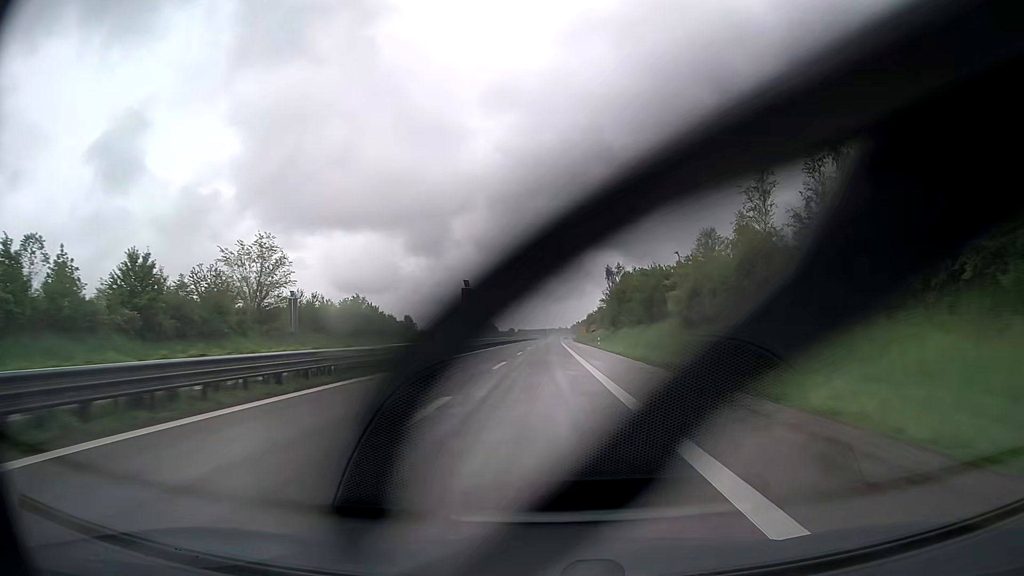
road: trunk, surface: asphalt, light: Day
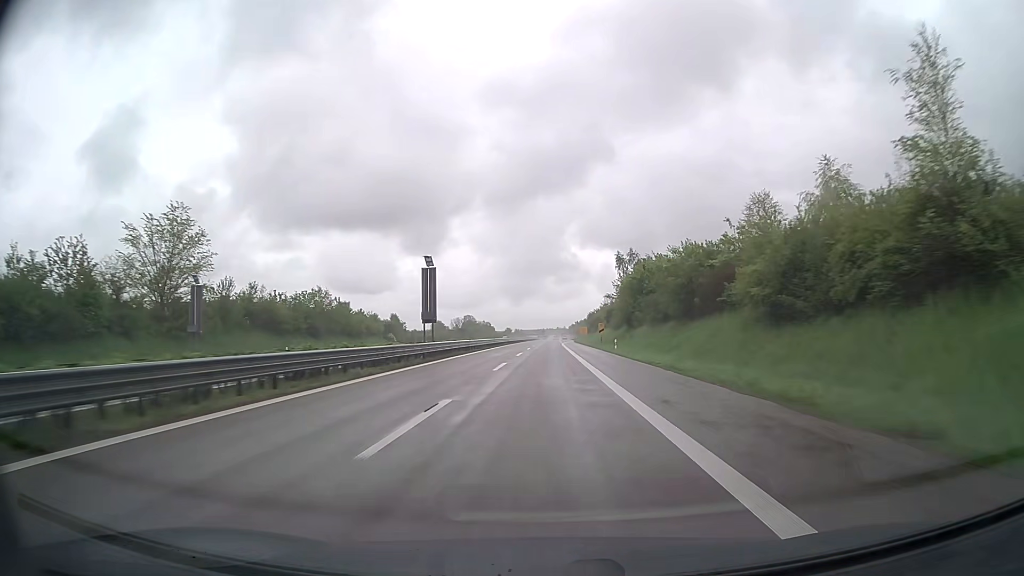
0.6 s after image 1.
(0.0, +18.6) m; 0°
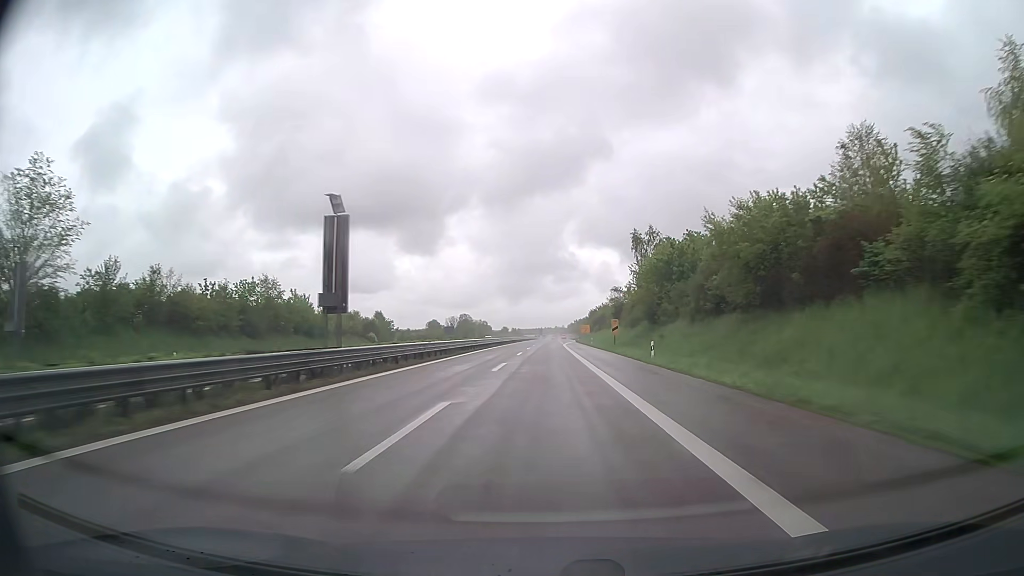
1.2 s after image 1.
(0.0, +18.6) m; 0°
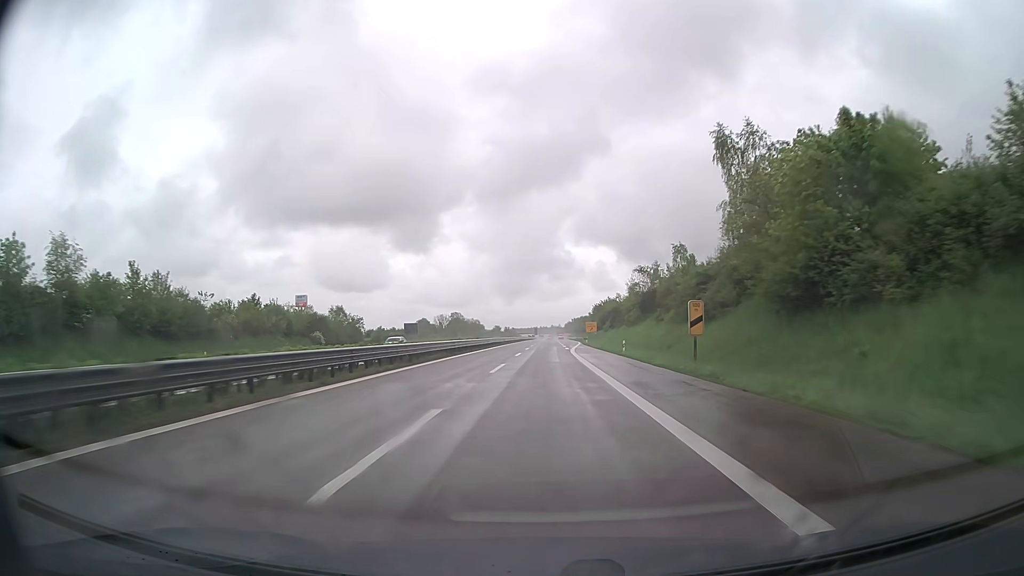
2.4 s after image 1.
(+0.1, +37.2) m; 0°
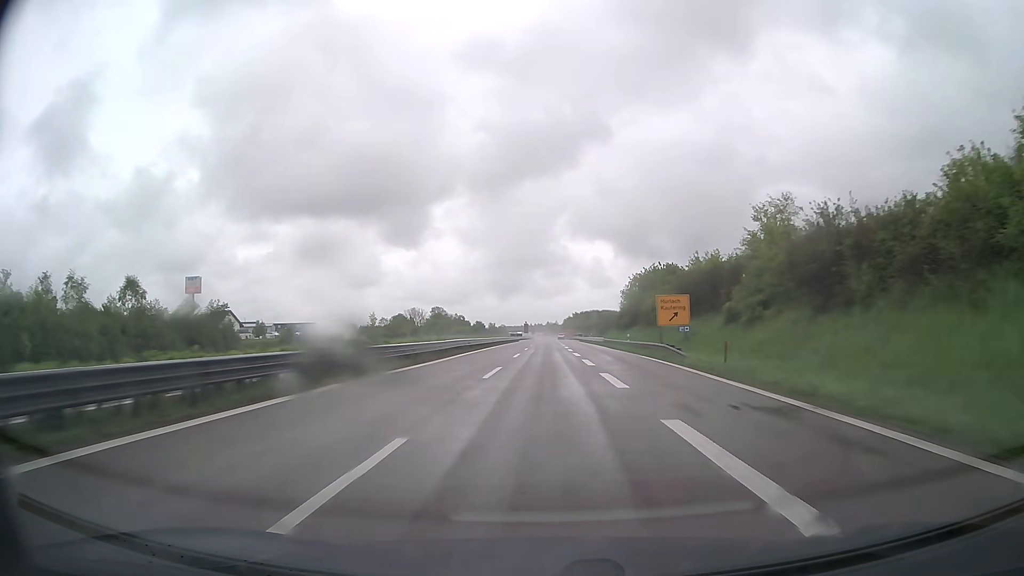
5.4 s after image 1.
(+0.4, +93.0) m; 0°
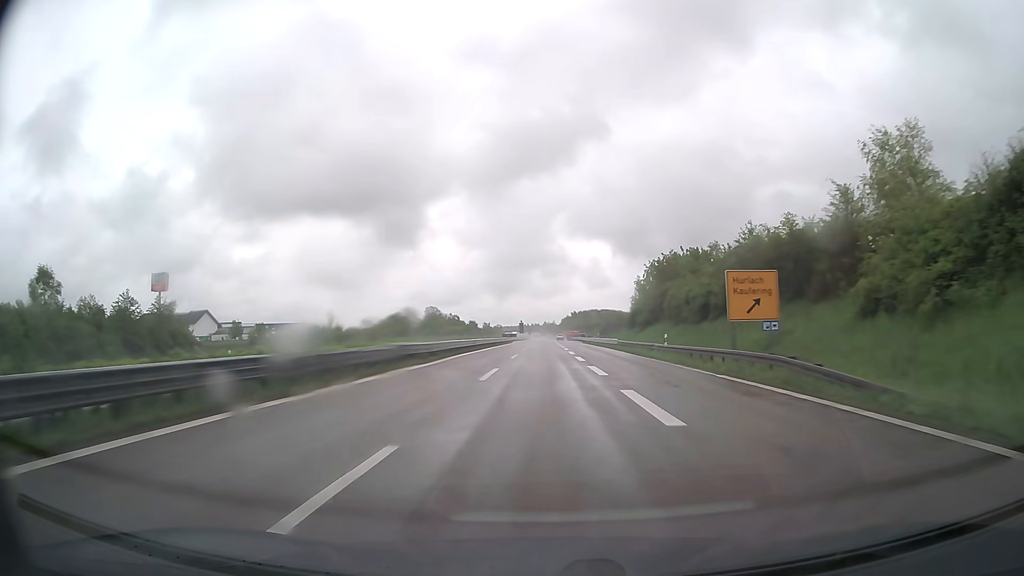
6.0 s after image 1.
(0.0, +18.6) m; 0°
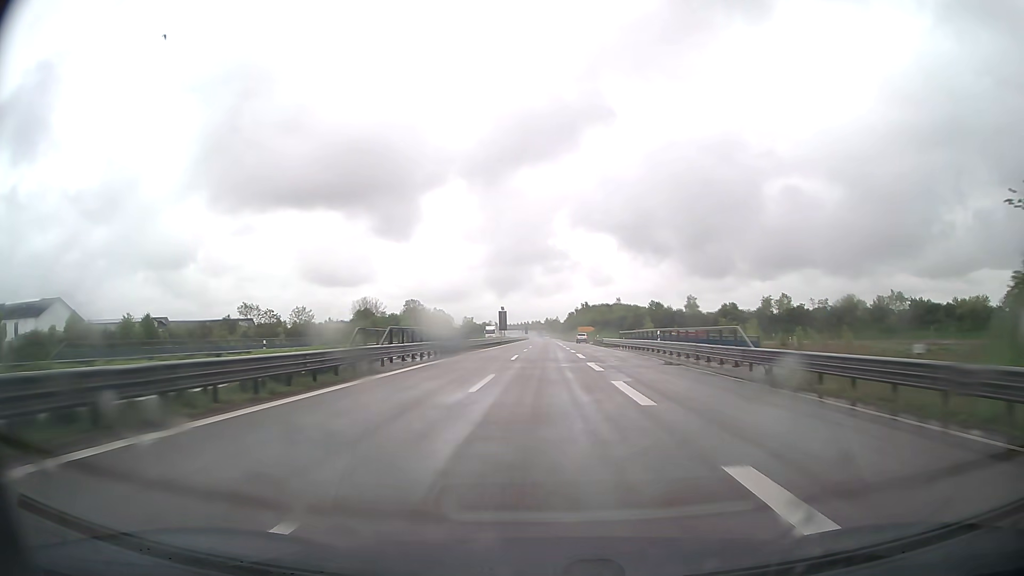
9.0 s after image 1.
(+0.1, +93.4) m; 0°
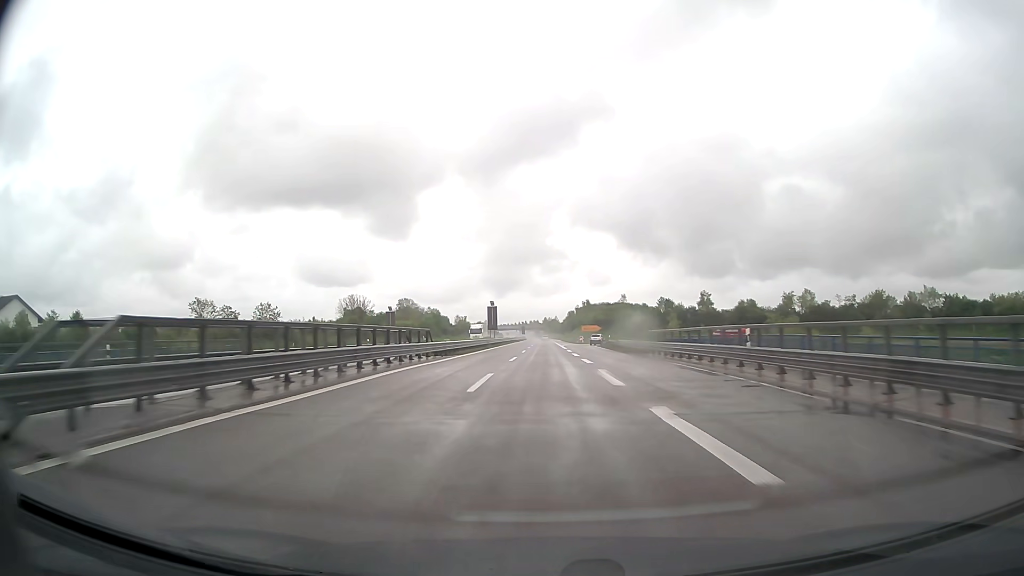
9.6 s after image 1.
(0.0, +18.7) m; 0°
(0, +10) (0, +20) (0, +30) (0, +40) (0, +50) (0, +60) (0, +70) (0, +80) (0, +90) (+1, +100) m
